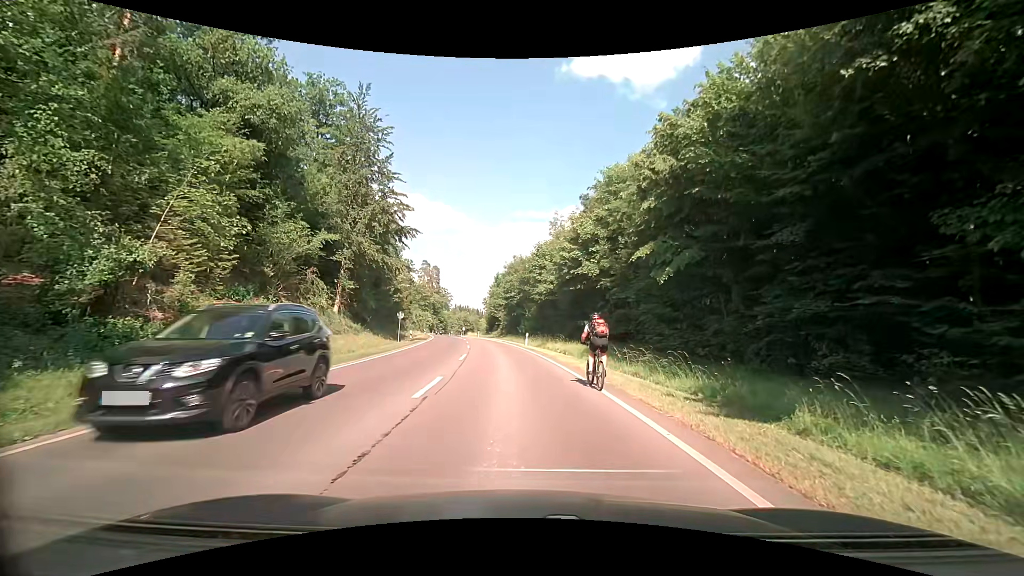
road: secondary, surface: asphalt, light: Day
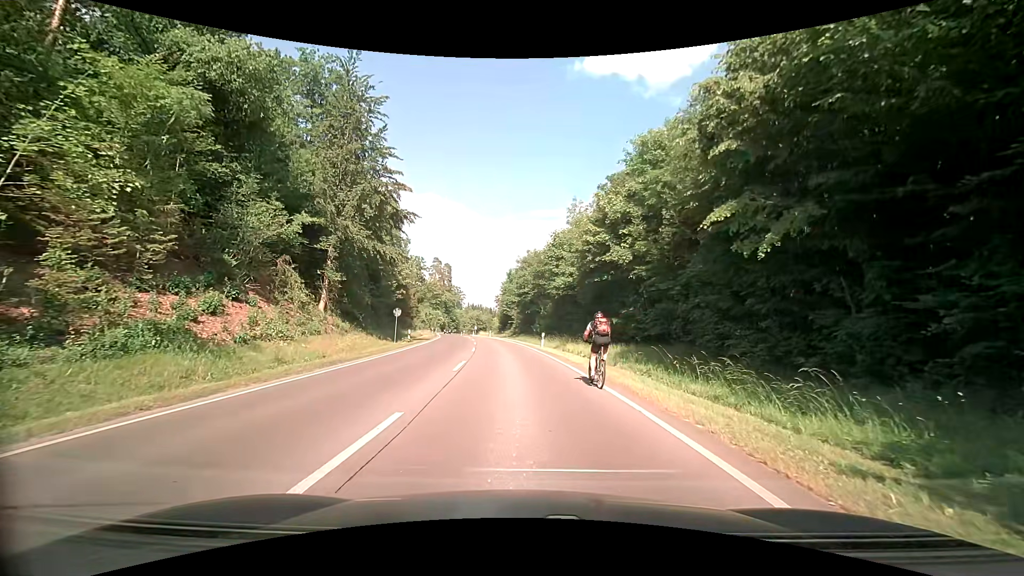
(-0.1, +5.9) m; -3°
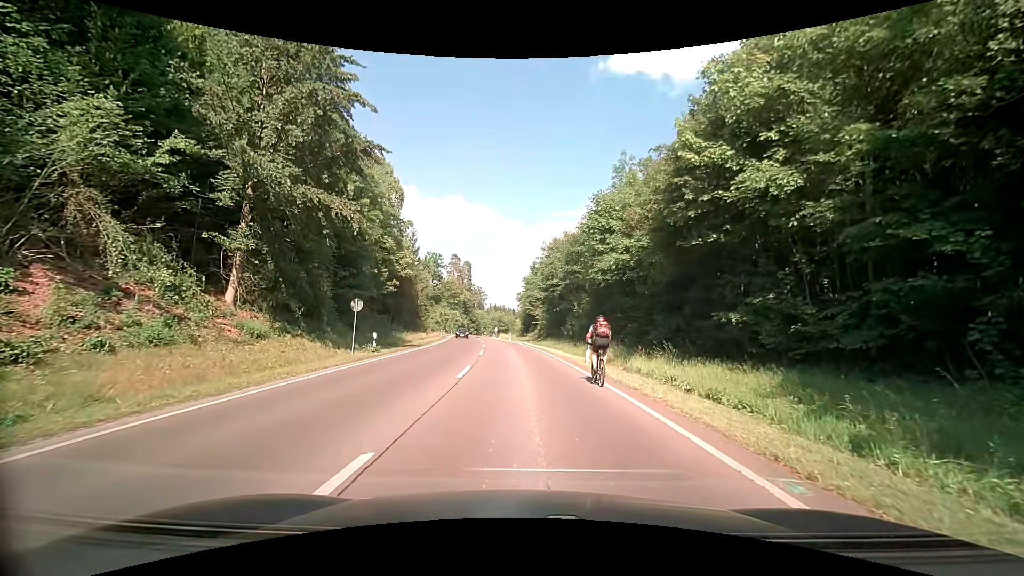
(-0.1, +14.2) m; -2°
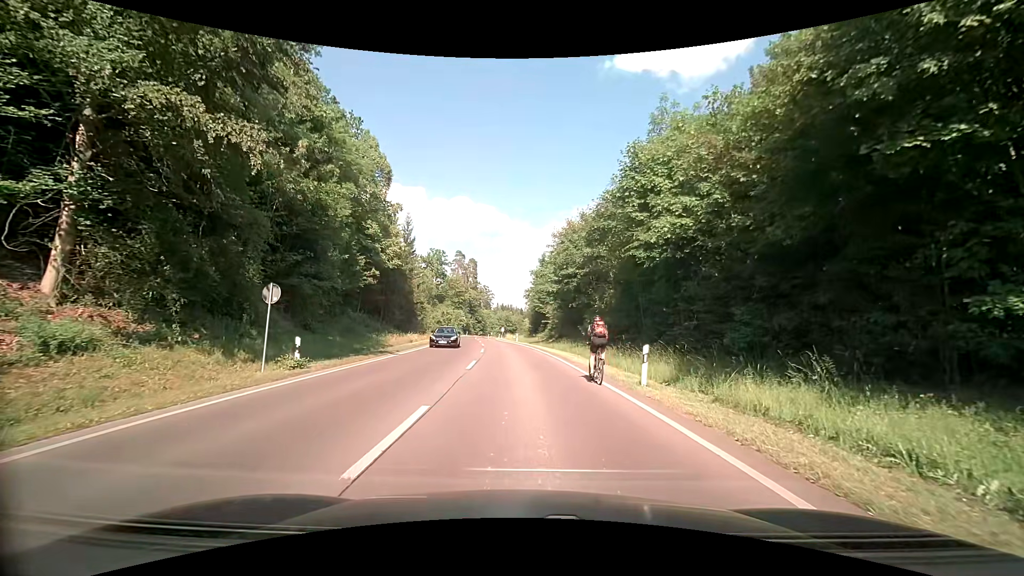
(-0.1, +9.0) m; -1°
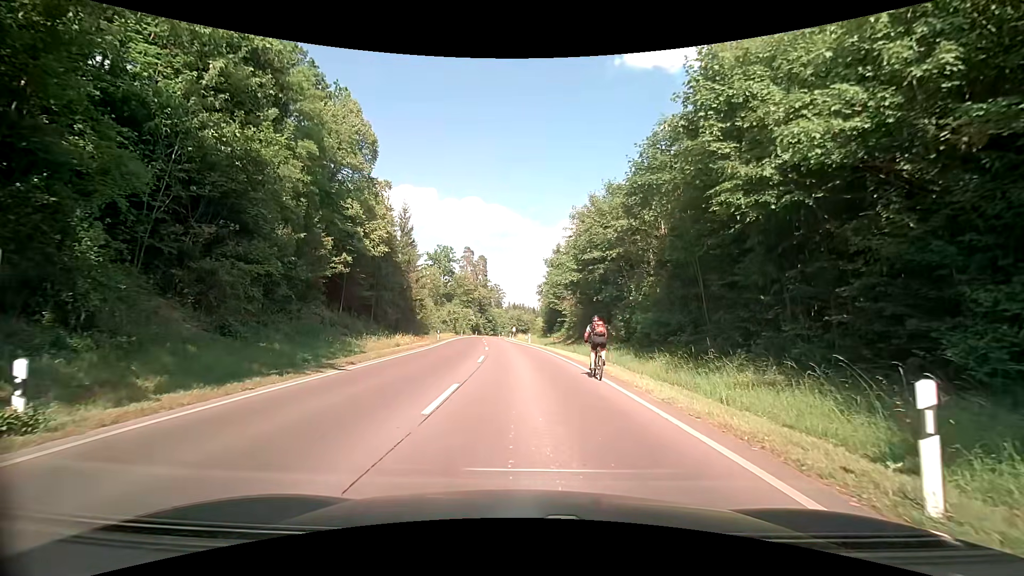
(-0.1, +8.7) m; -1°
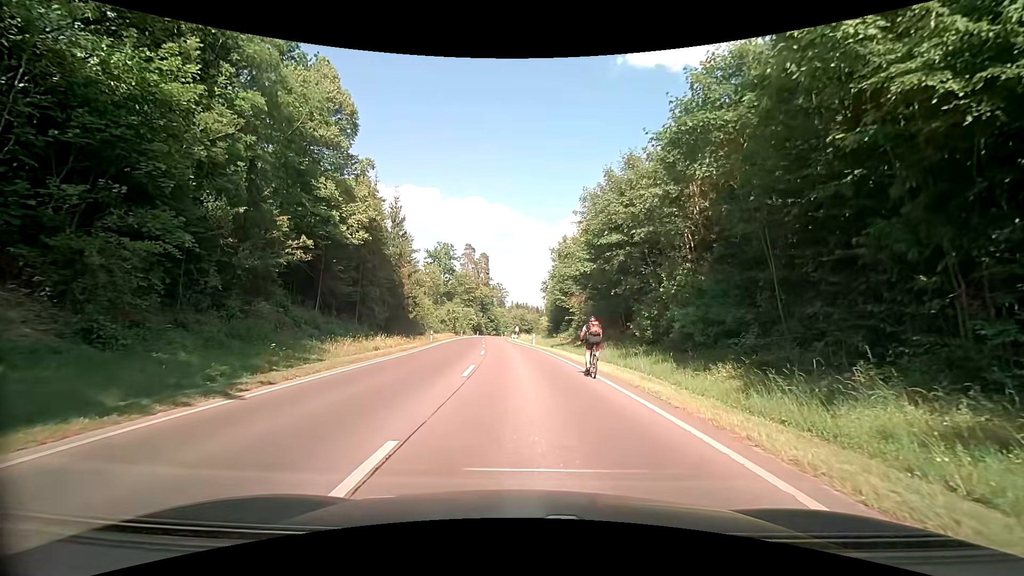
(-0.1, +6.0) m; 0°
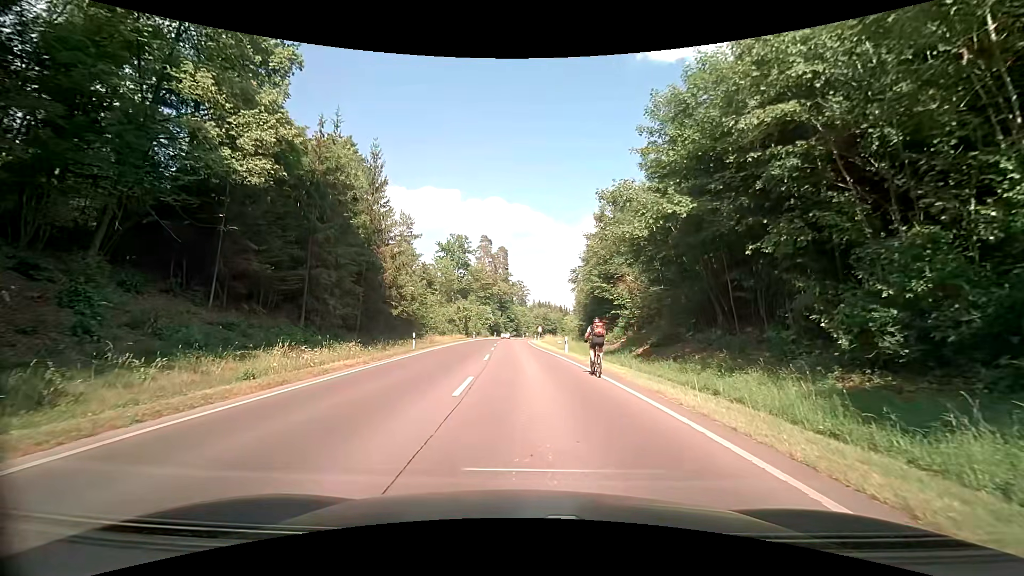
(-0.4, +16.1) m; -2°
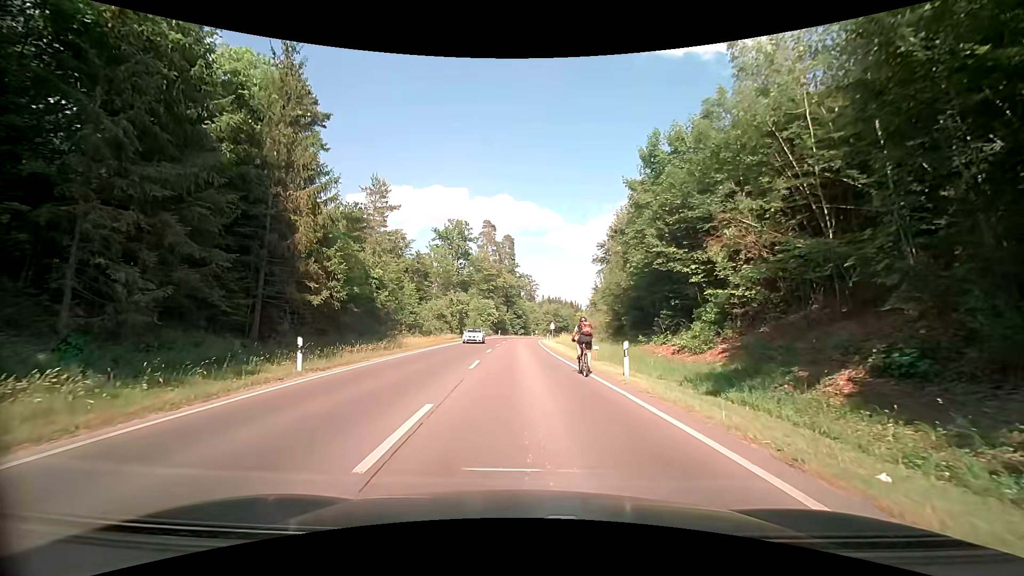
(-0.4, +17.4) m; -2°
(0, +10) (0, +20) (-1, +30) (-1, +40) (-1, +50) (-1, +60) (-1, +70) (0, +80) (0, +90) (+1, +100) m
